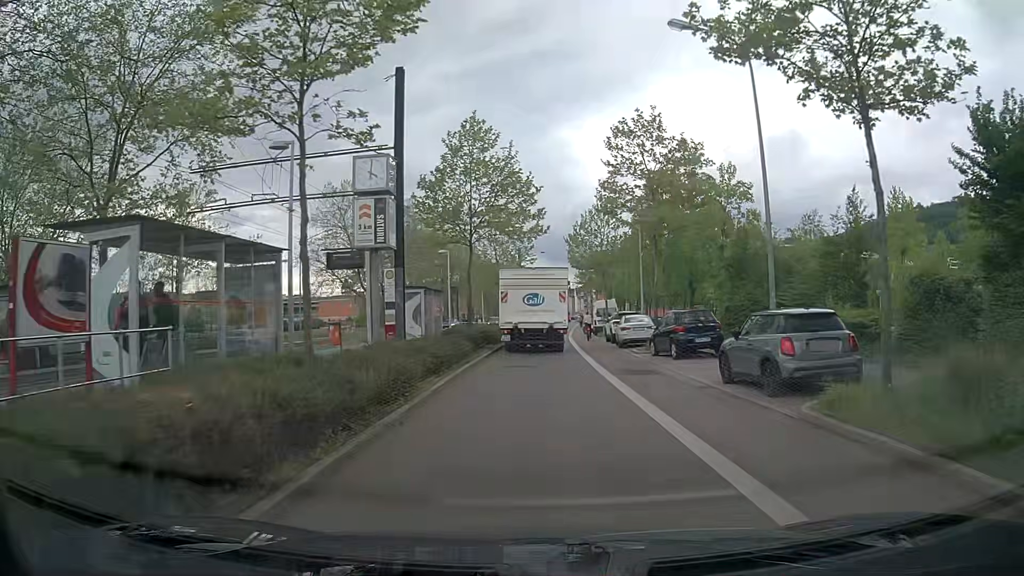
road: secondary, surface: asphalt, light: Day
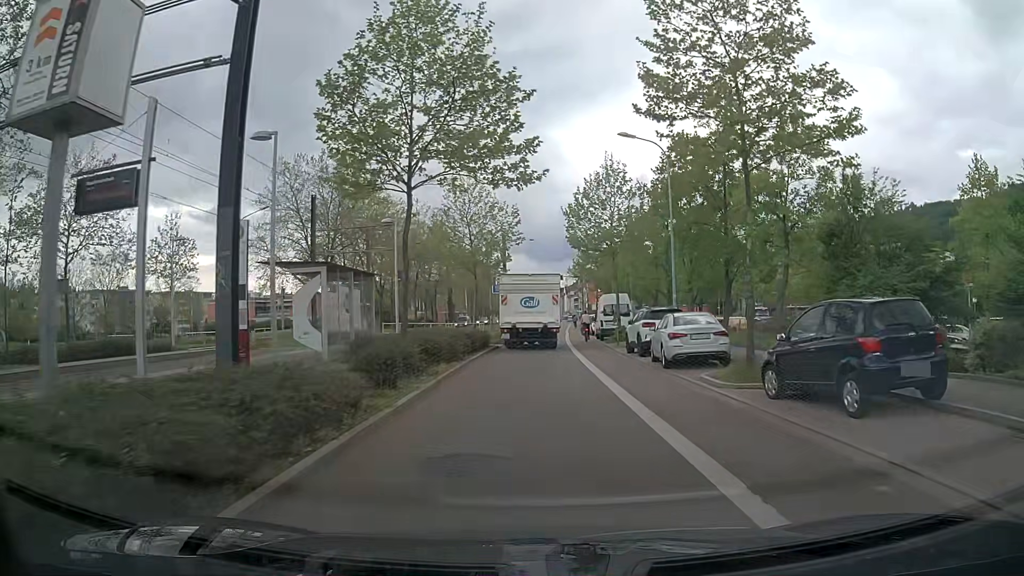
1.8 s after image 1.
(+0.1, +12.7) m; +1°
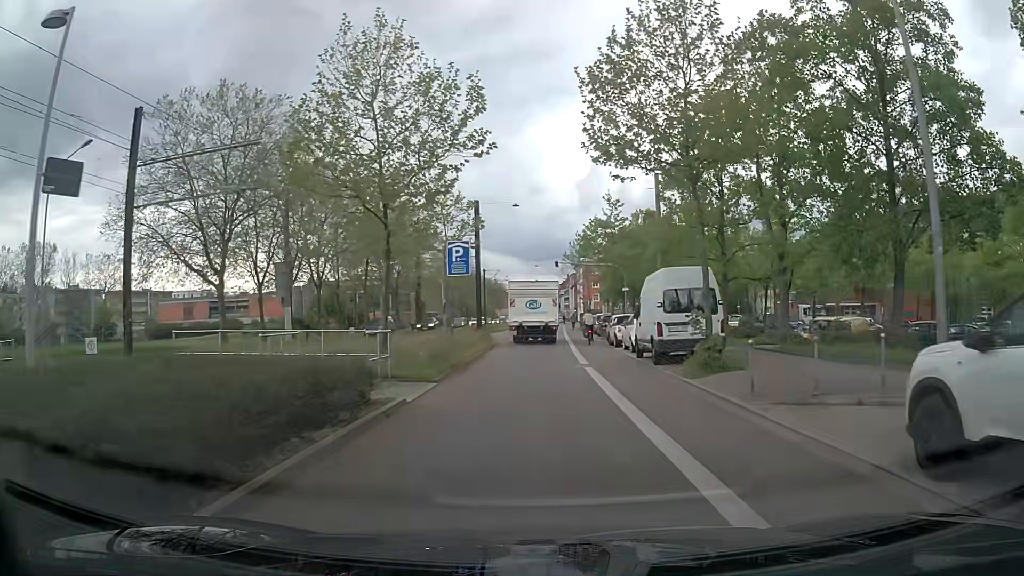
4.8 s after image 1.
(0.0, +20.9) m; +1°
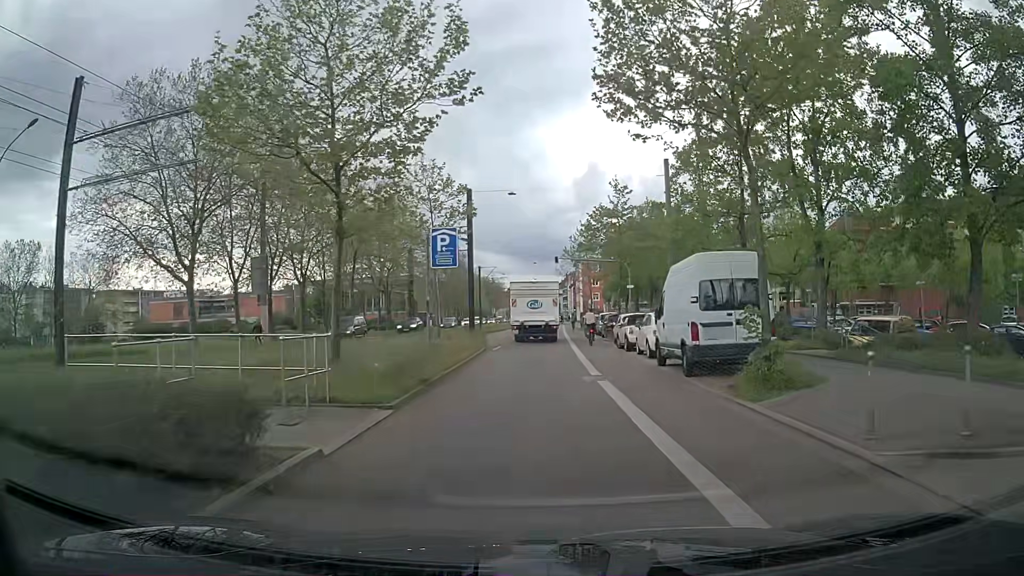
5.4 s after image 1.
(0.0, +4.3) m; 0°
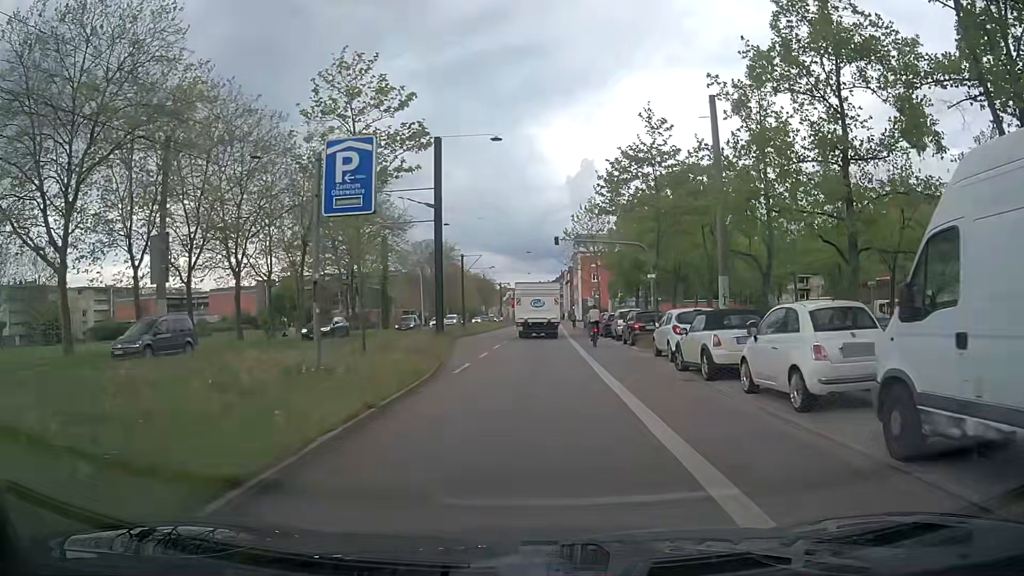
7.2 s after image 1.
(0.0, +13.0) m; -1°
